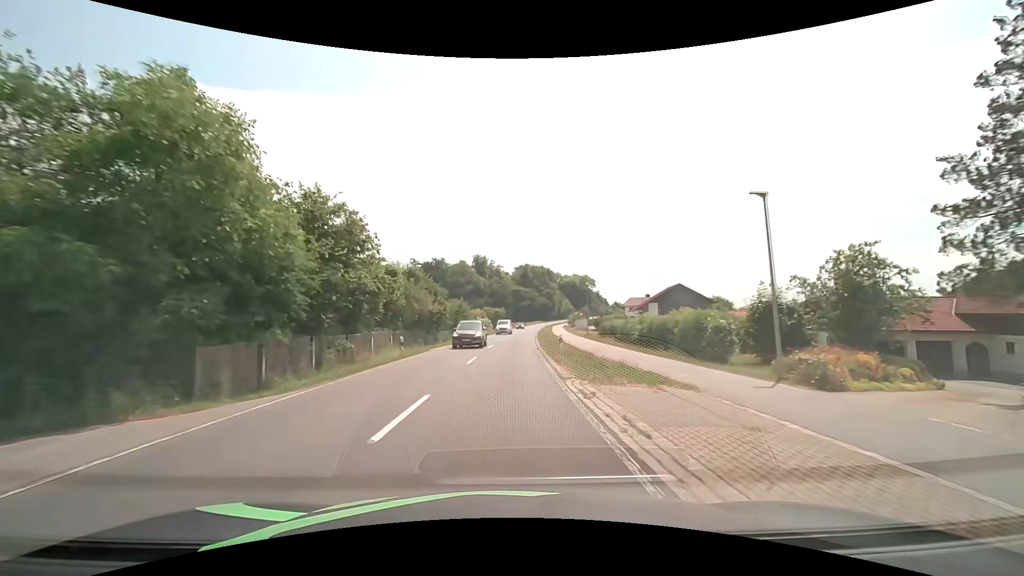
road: secondary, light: Day
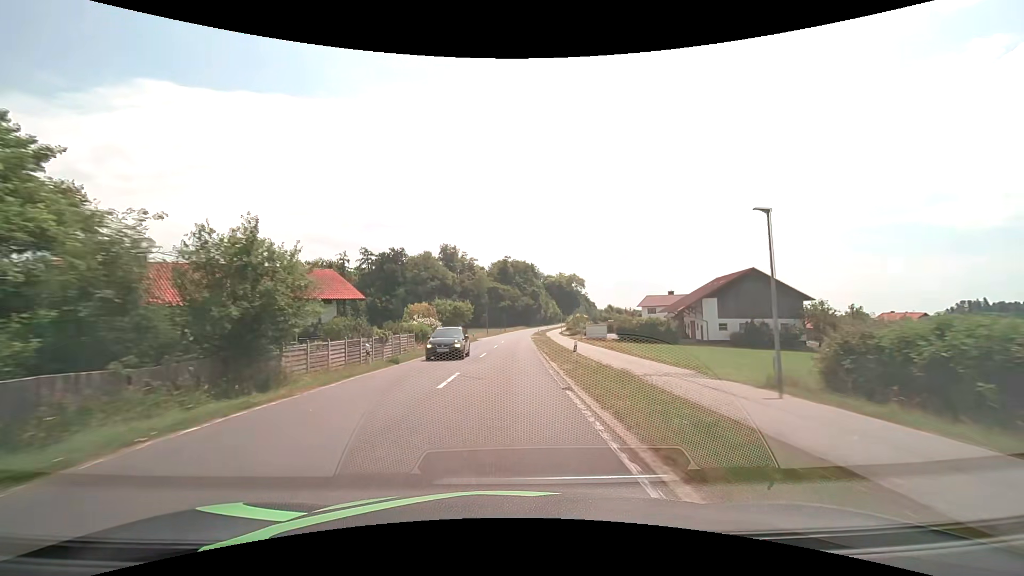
(+1.0, +43.1) m; +3°
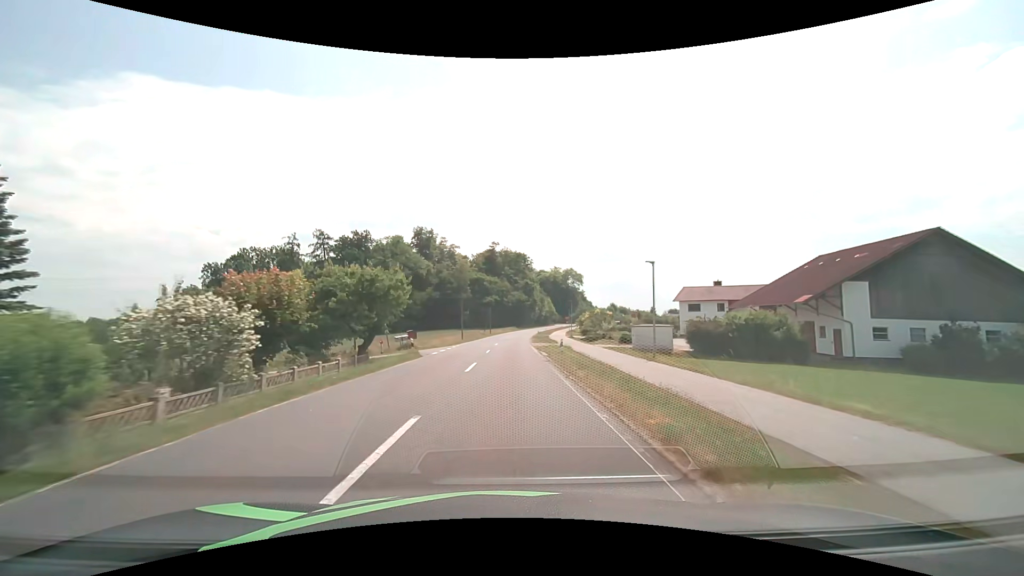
(+0.4, +32.2) m; +1°
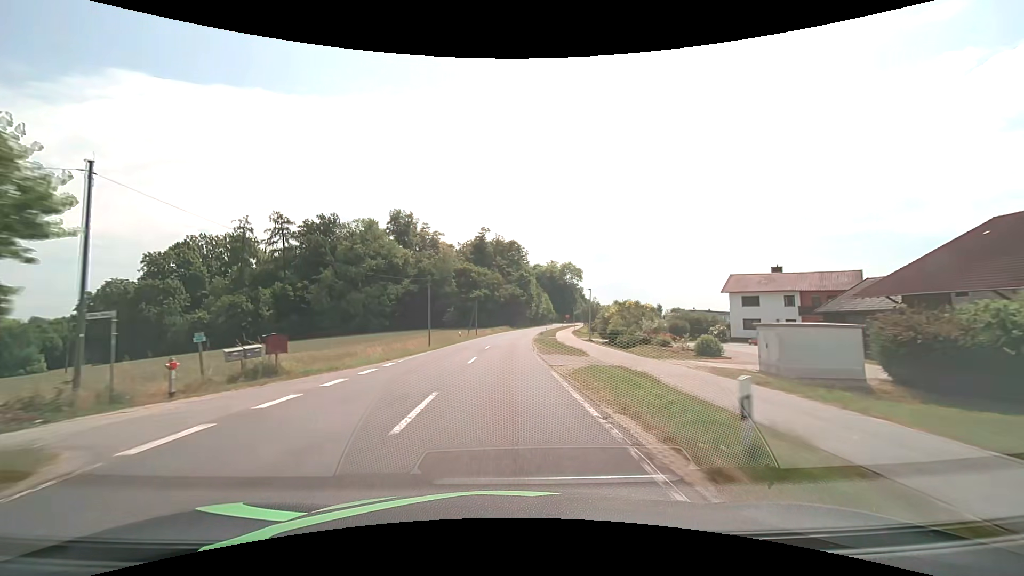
(+0.2, +21.4) m; +1°
(0, +10) (0, +20) (0, +30) (+1, +40) (+1, +50) (+2, +60) (+2, +70) (+3, +80) (+5, +90) (+6, +100) m
